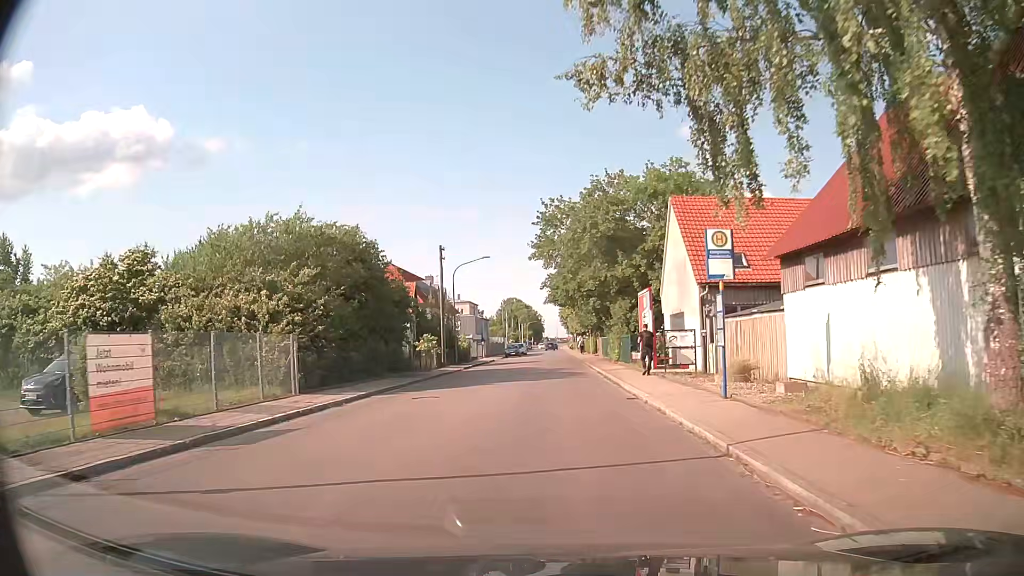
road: residential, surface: asphalt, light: Day
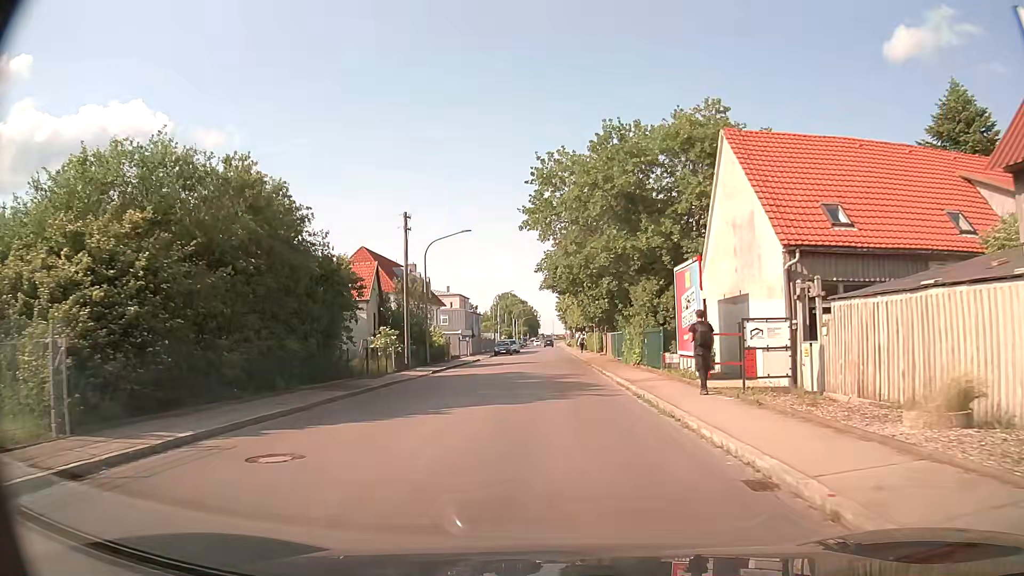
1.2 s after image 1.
(+0.1, +10.4) m; +1°
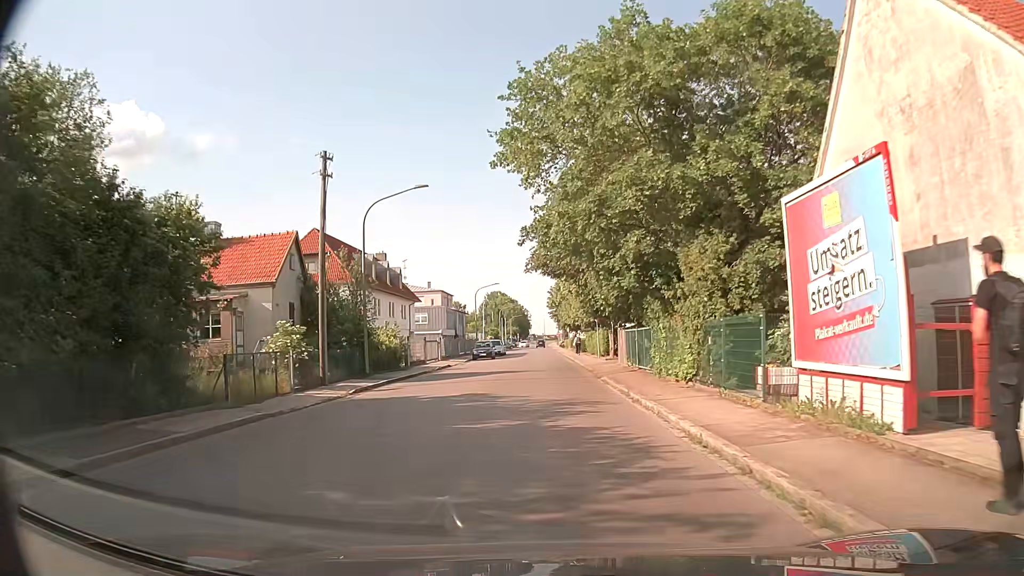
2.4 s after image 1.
(+0.1, +11.8) m; +1°
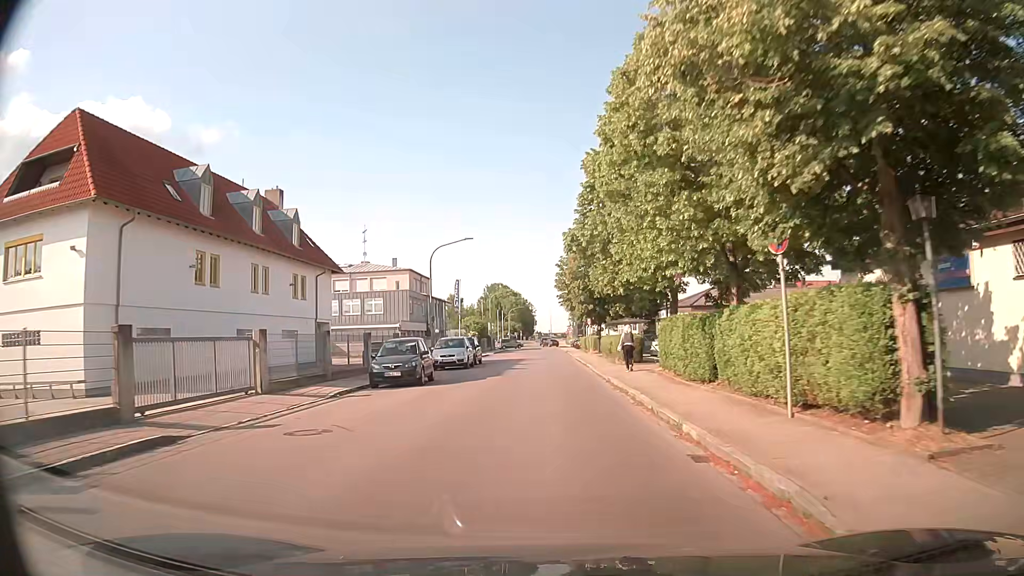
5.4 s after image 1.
(-0.4, +32.1) m; -1°
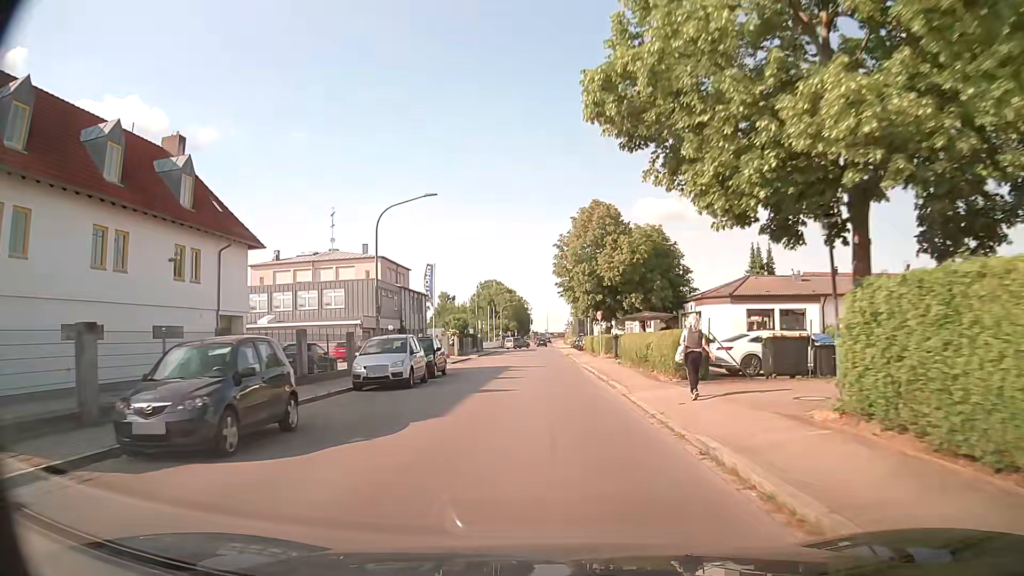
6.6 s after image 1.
(+0.1, +13.1) m; +1°
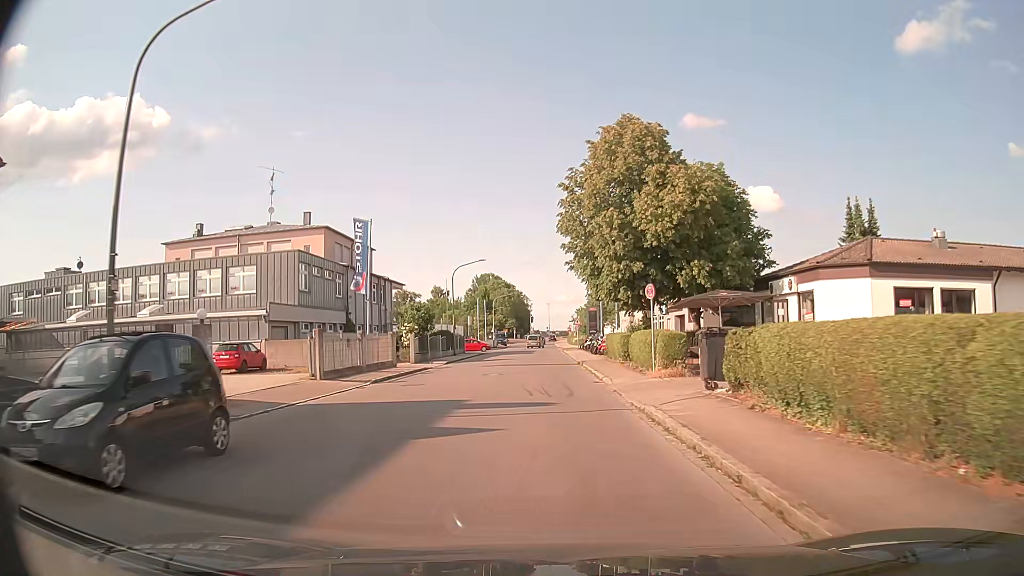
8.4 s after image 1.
(-0.1, +19.3) m; 0°
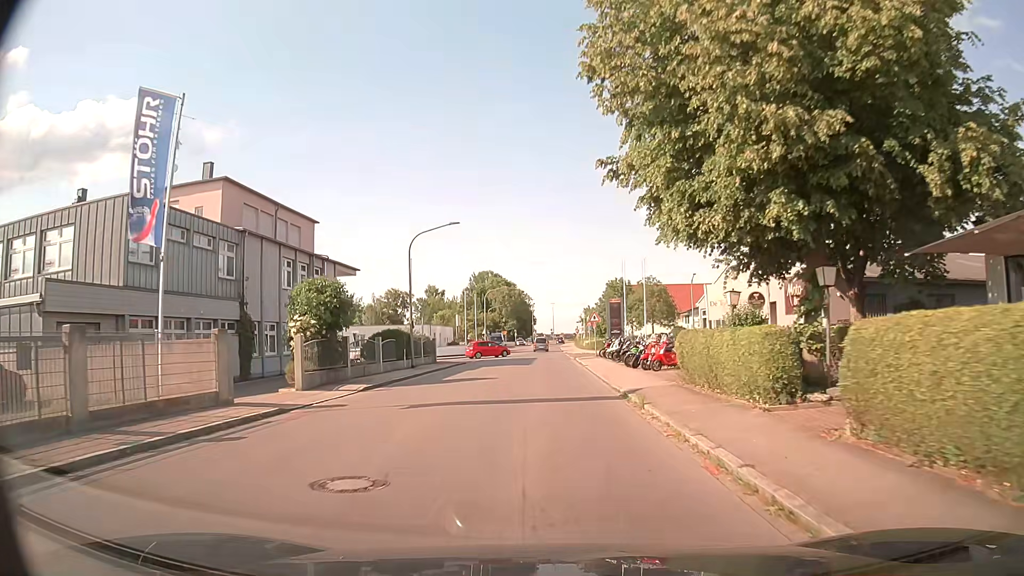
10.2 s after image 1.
(-0.1, +18.8) m; 0°
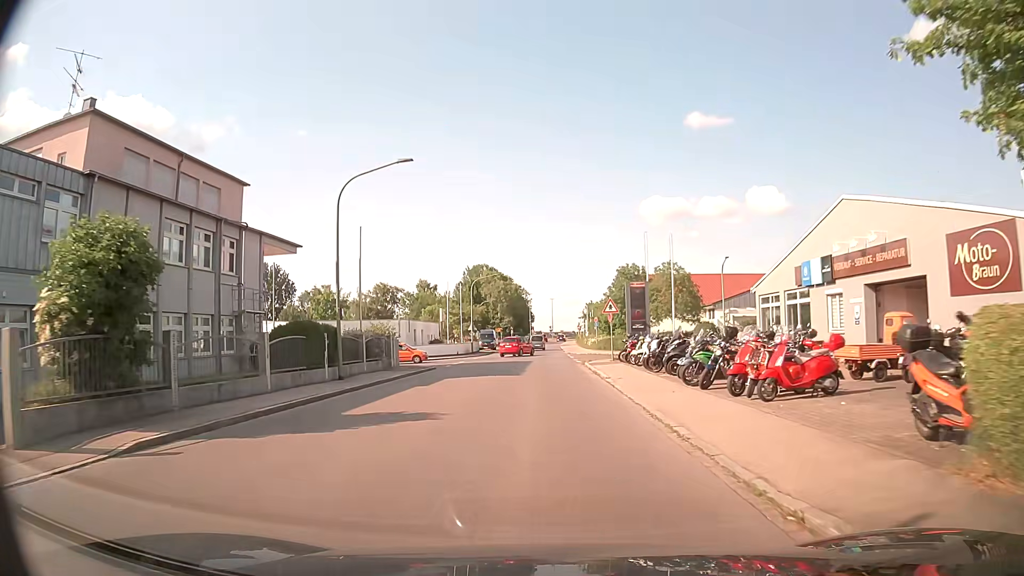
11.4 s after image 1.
(0.0, +12.7) m; 0°
(0, +10) (0, +20) (0, +30) (0, +40) (0, +50) (0, +60) (0, +70) (0, +80) (0, +90) (0, +100) m
